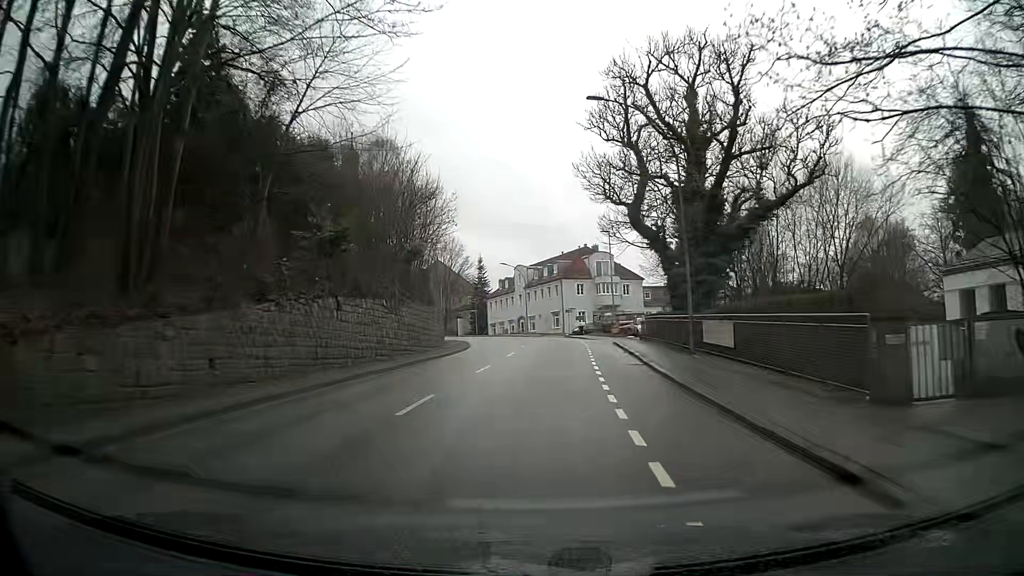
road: tertiary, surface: asphalt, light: Day
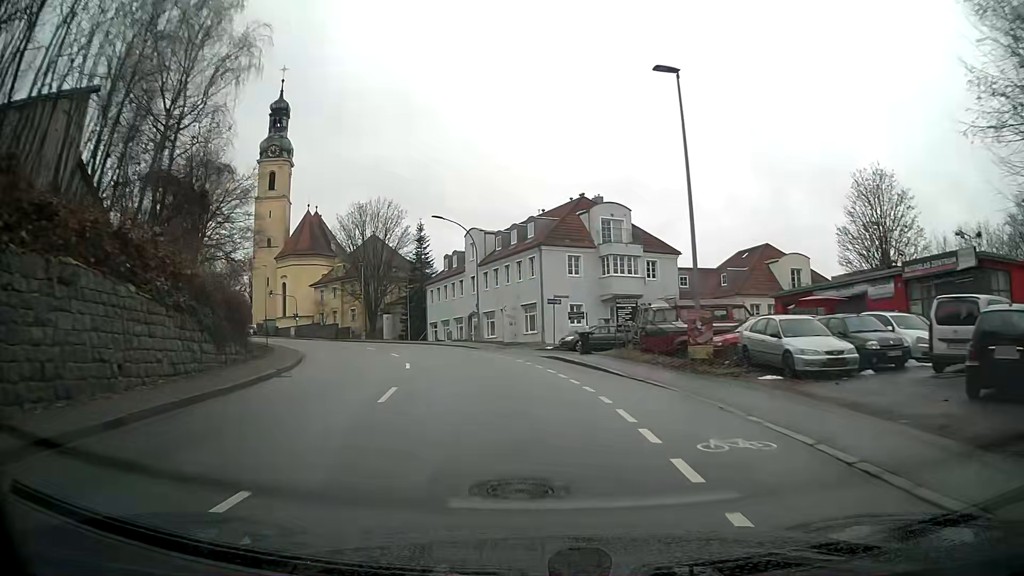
(+0.8, +36.0) m; -1°
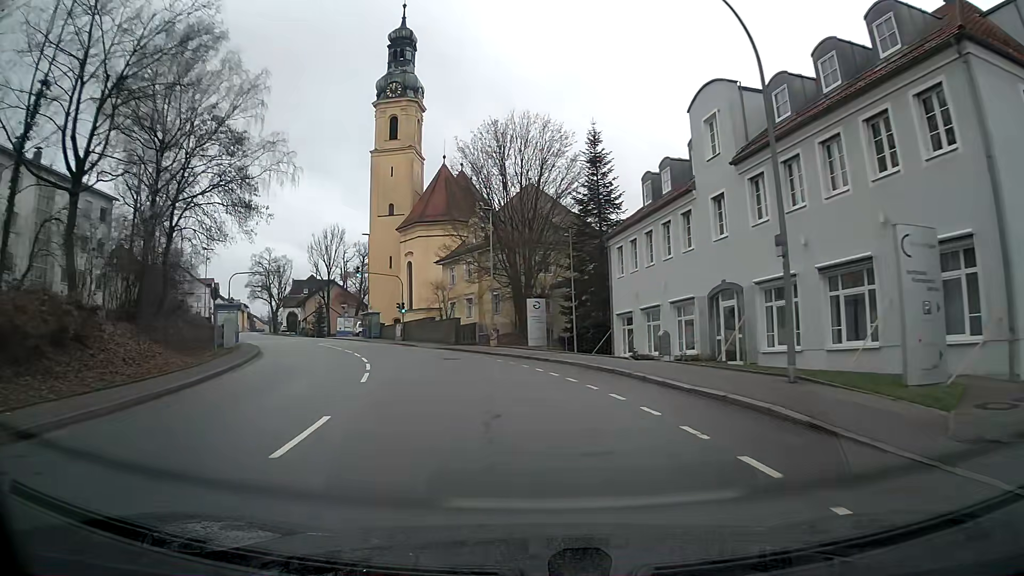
(-4.1, +33.8) m; -16°
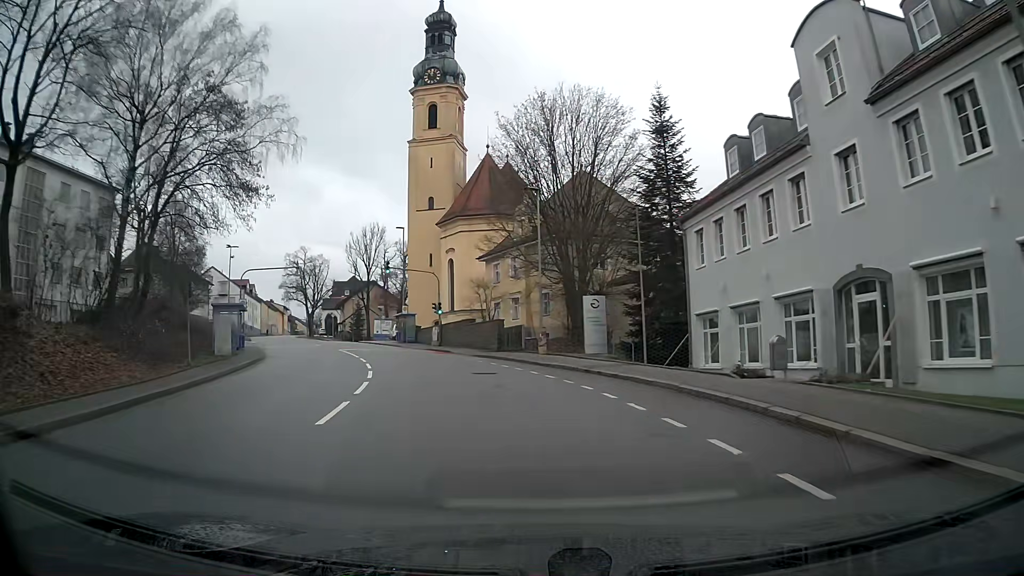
(-0.2, +6.7) m; -4°
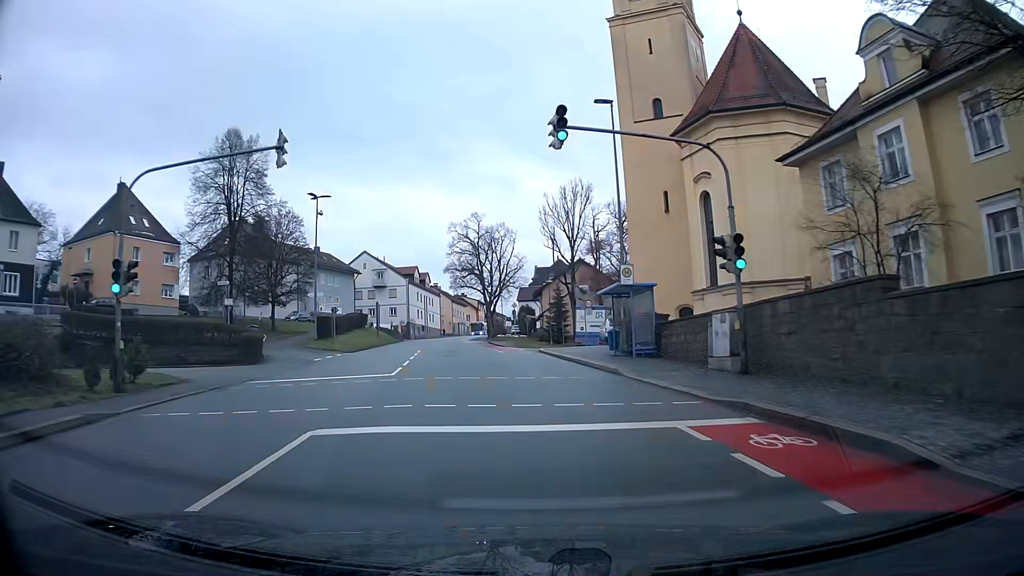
(-5.9, +33.5) m; -18°
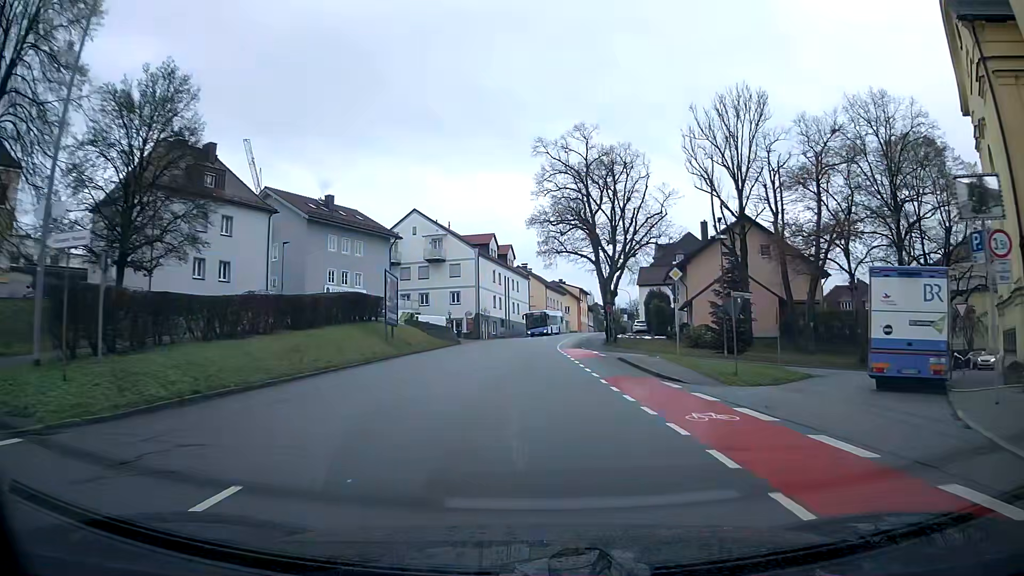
(-3.2, +35.5) m; -7°
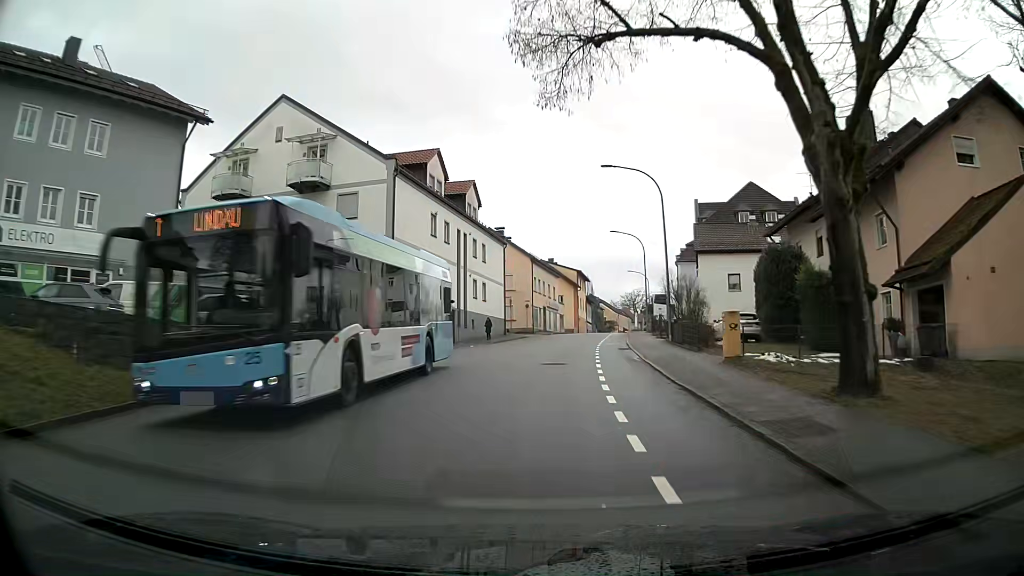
(+0.4, +37.7) m; +2°
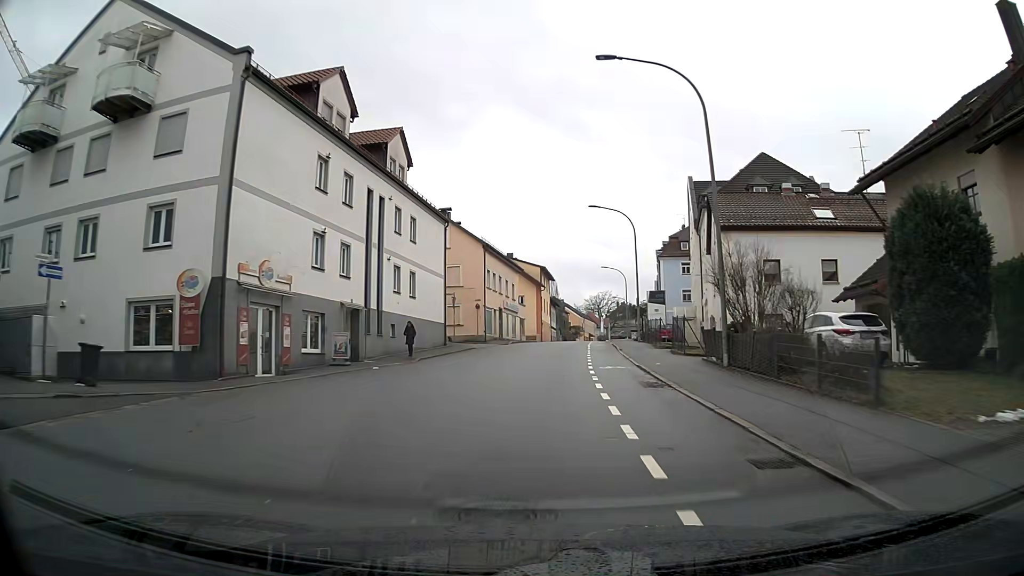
(+0.4, +15.1) m; +3°
